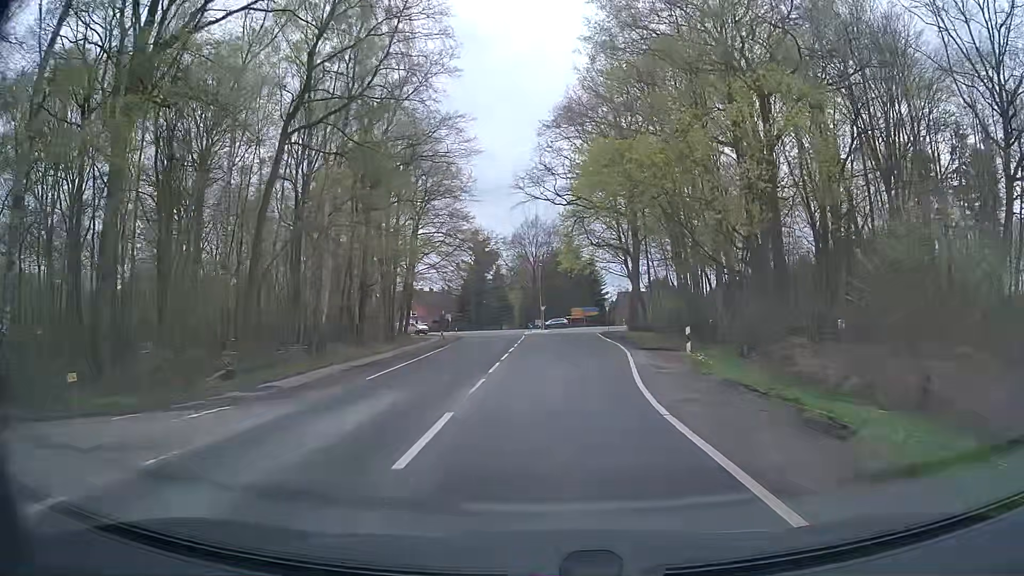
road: tertiary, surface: asphalt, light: Day
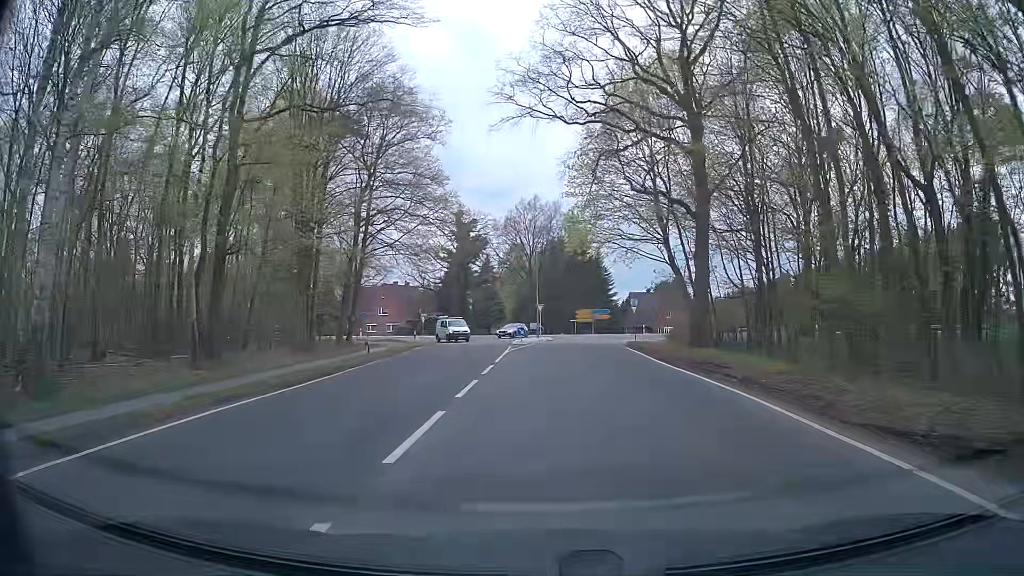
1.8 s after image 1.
(-0.1, +22.9) m; -1°
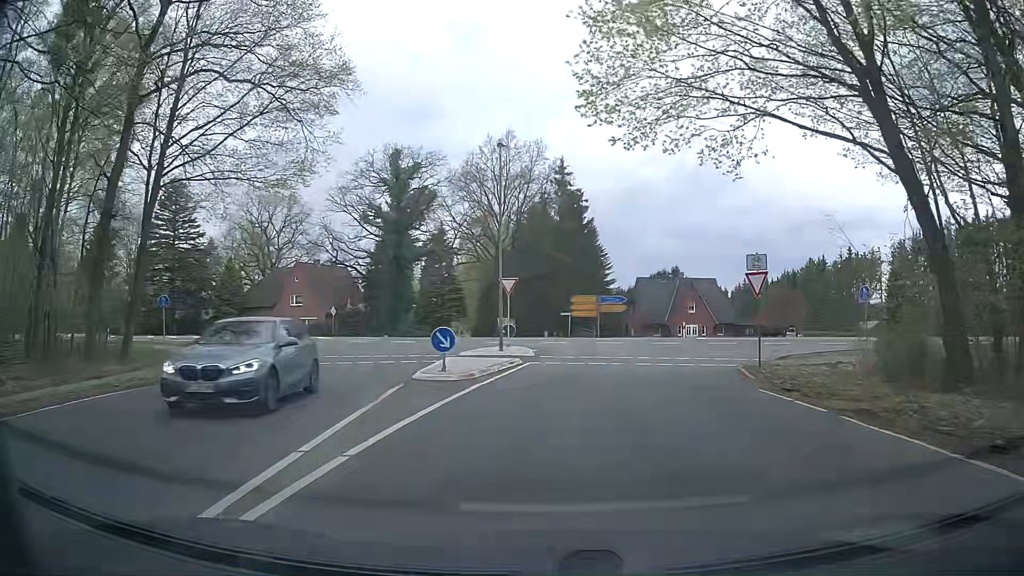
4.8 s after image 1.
(+0.9, +31.6) m; +2°
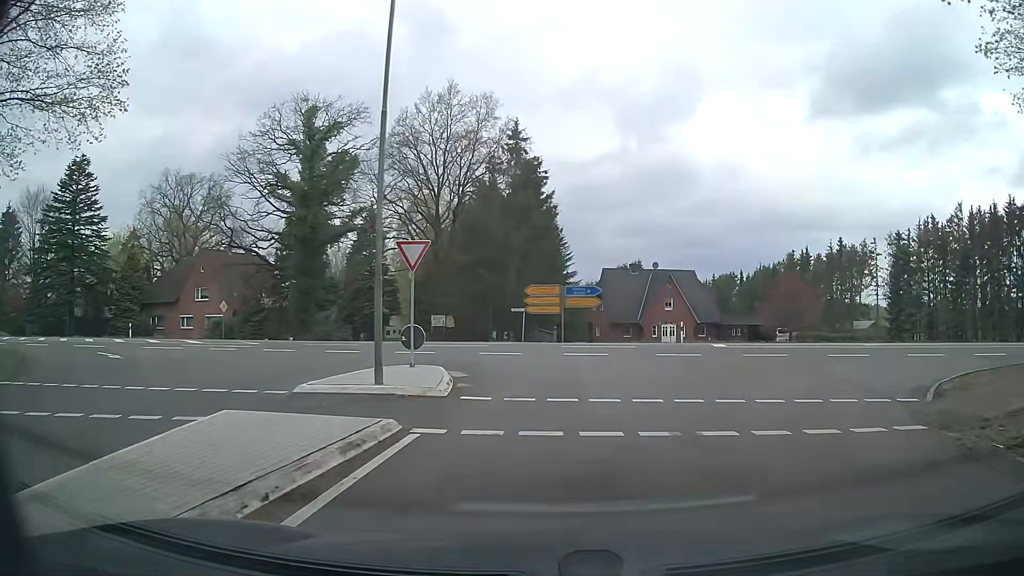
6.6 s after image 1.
(+0.5, +13.2) m; +5°
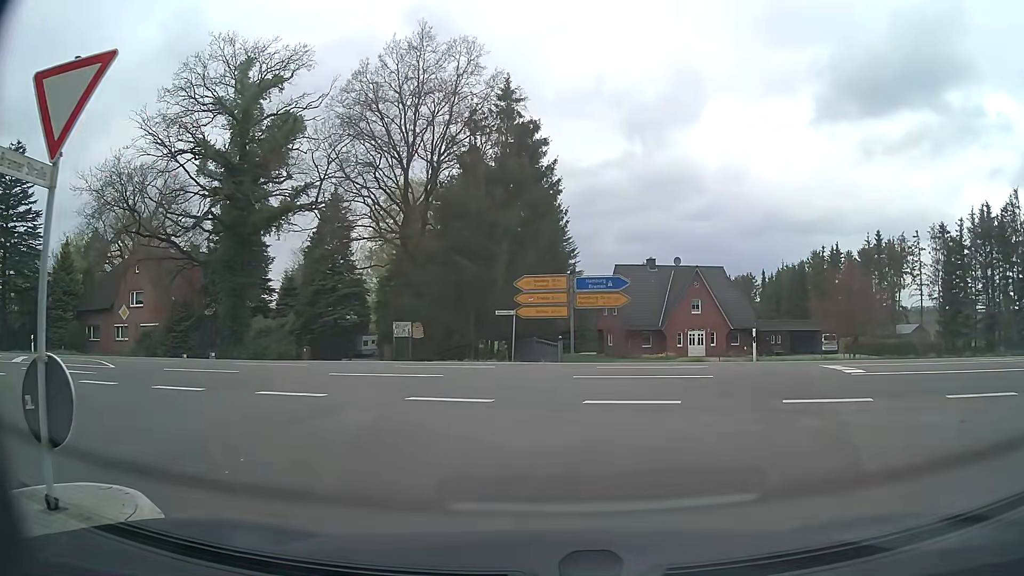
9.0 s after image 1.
(+0.1, +12.1) m; 0°
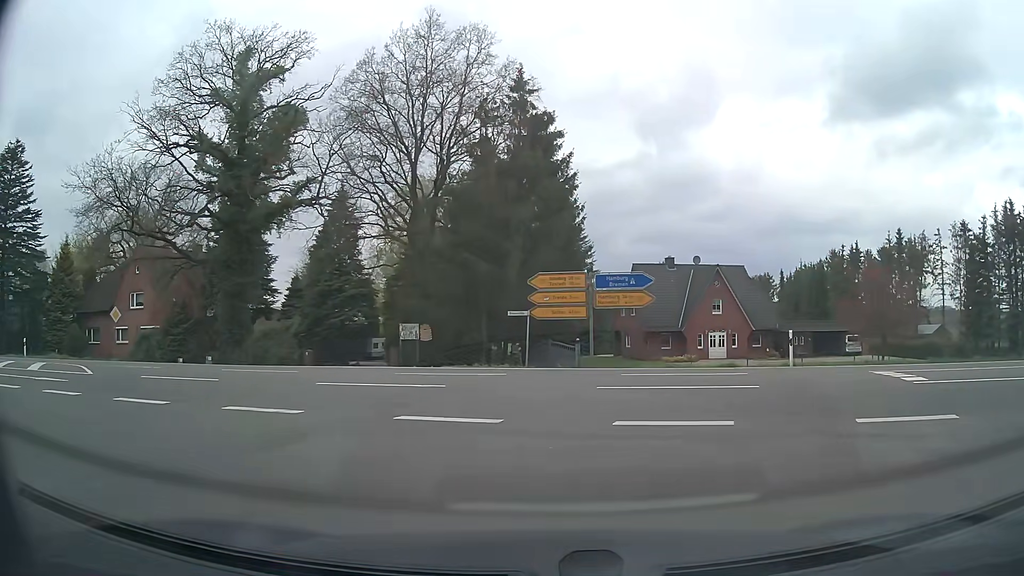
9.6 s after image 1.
(0.0, +2.0) m; 0°
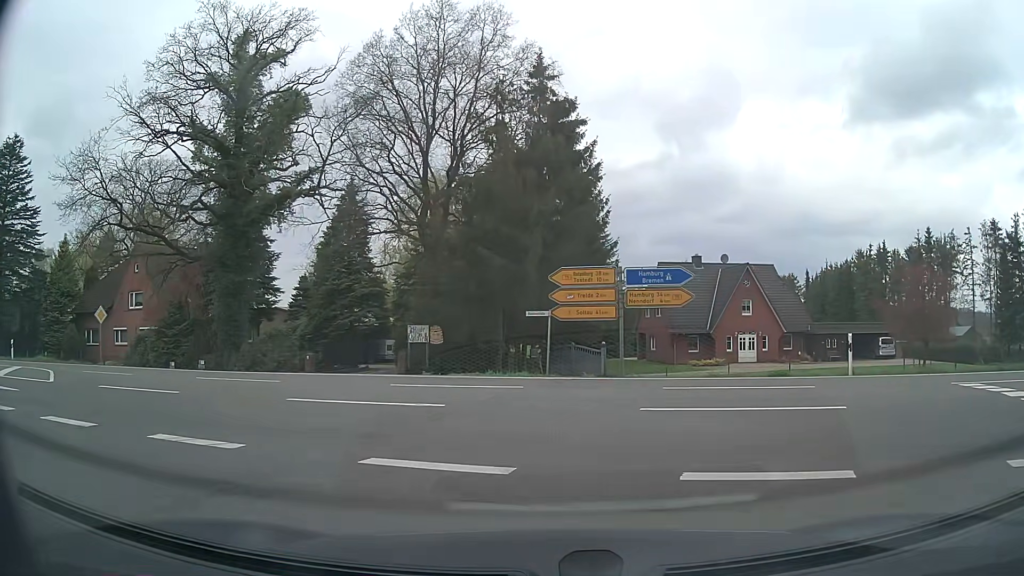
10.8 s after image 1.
(-0.1, +2.7) m; -2°
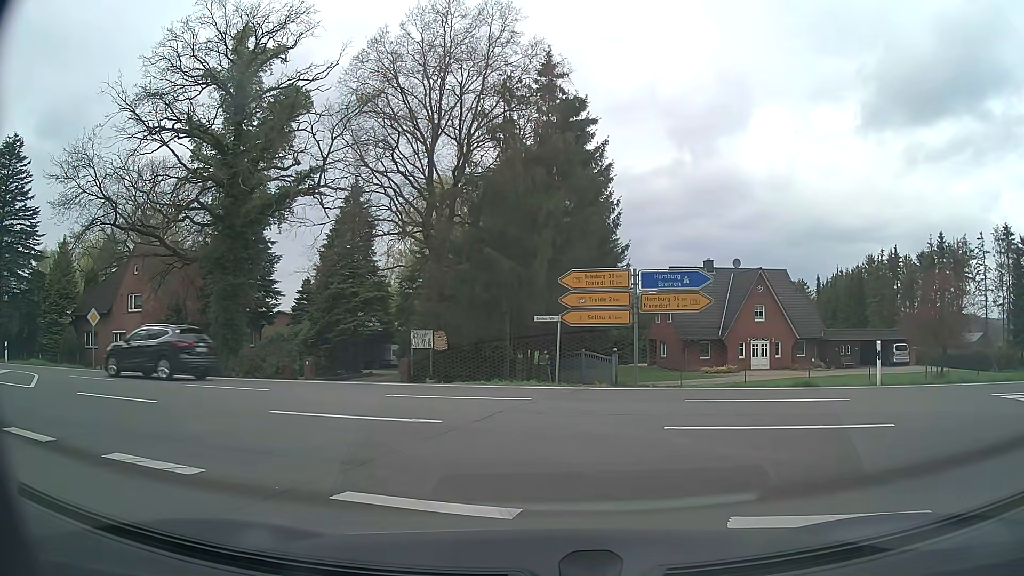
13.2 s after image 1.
(0.0, +1.2) m; 0°
(-2, +10) (-8, +17) (-17, +22) (-27, +24) (-36, +27) (-46, +29) (-56, +31) (-65, +33) (-75, +36) (-85, +38) m
